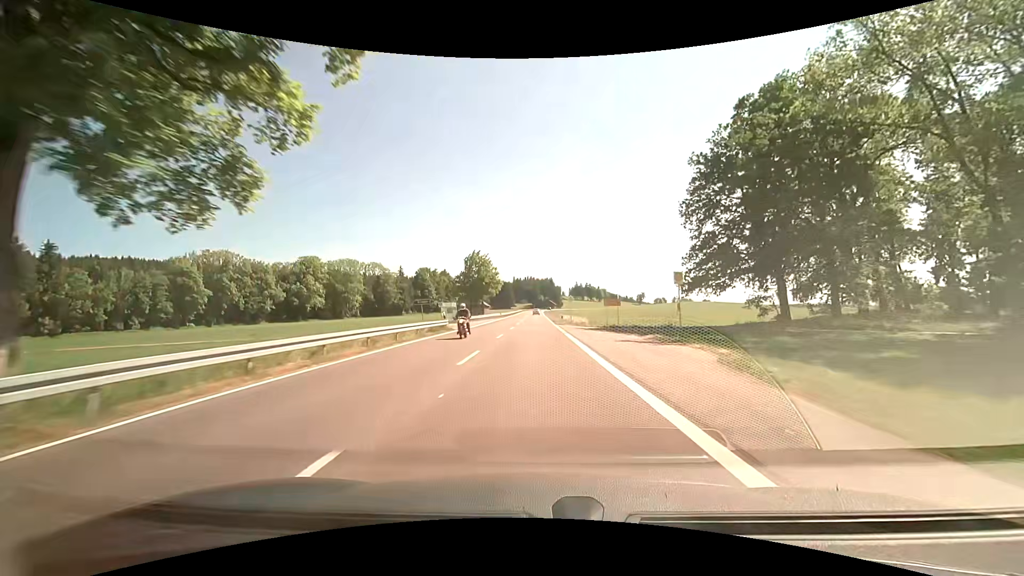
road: primary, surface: asphalt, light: Day
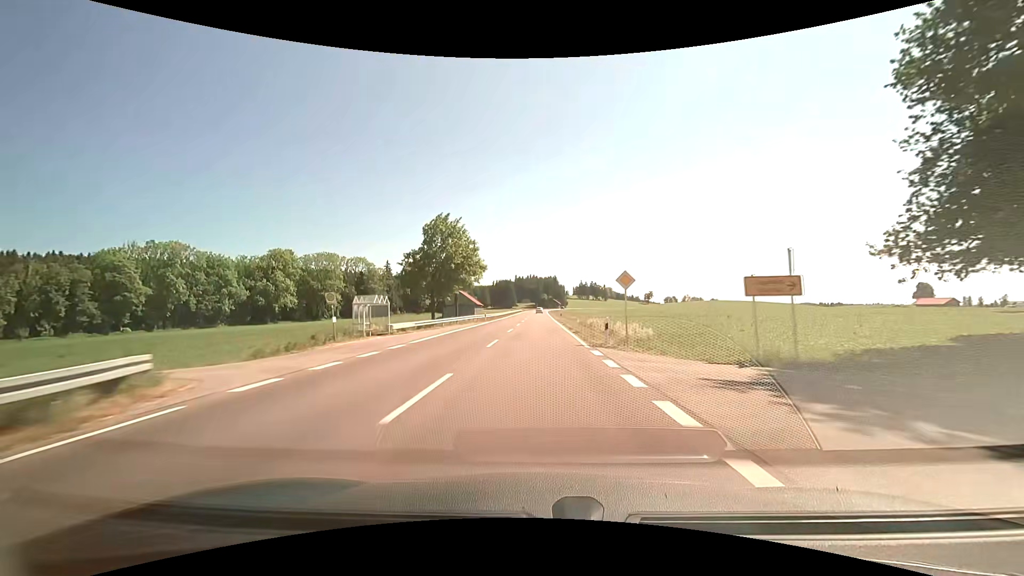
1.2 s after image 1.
(-0.2, +30.5) m; -1°
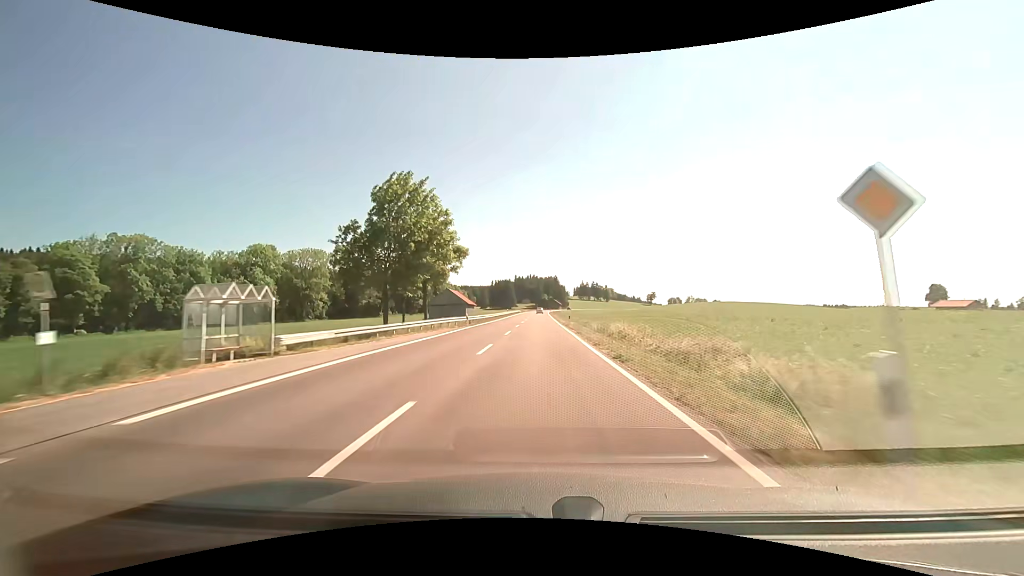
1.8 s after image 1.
(0.0, +15.2) m; 0°
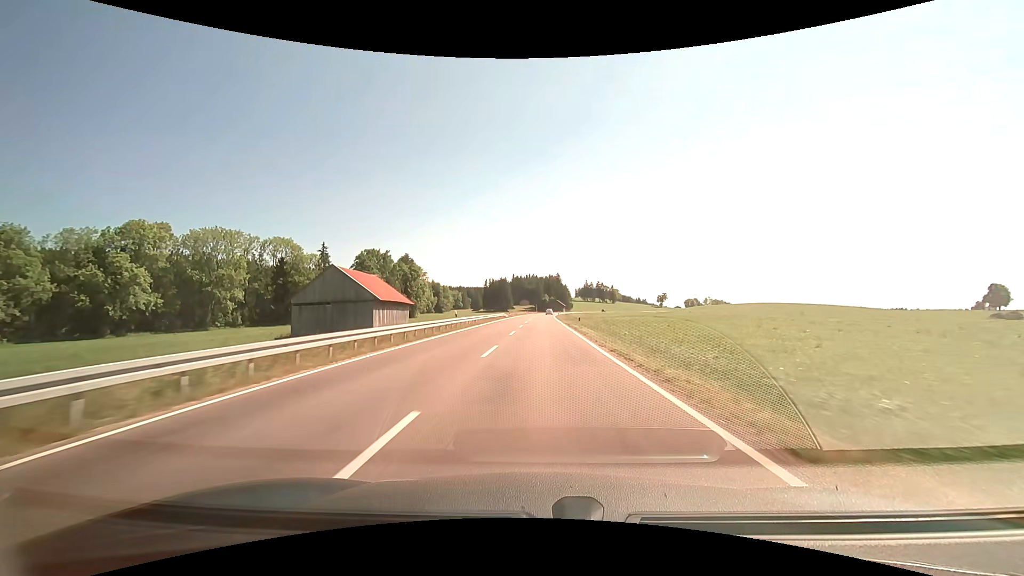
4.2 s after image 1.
(-0.5, +60.6) m; -1°
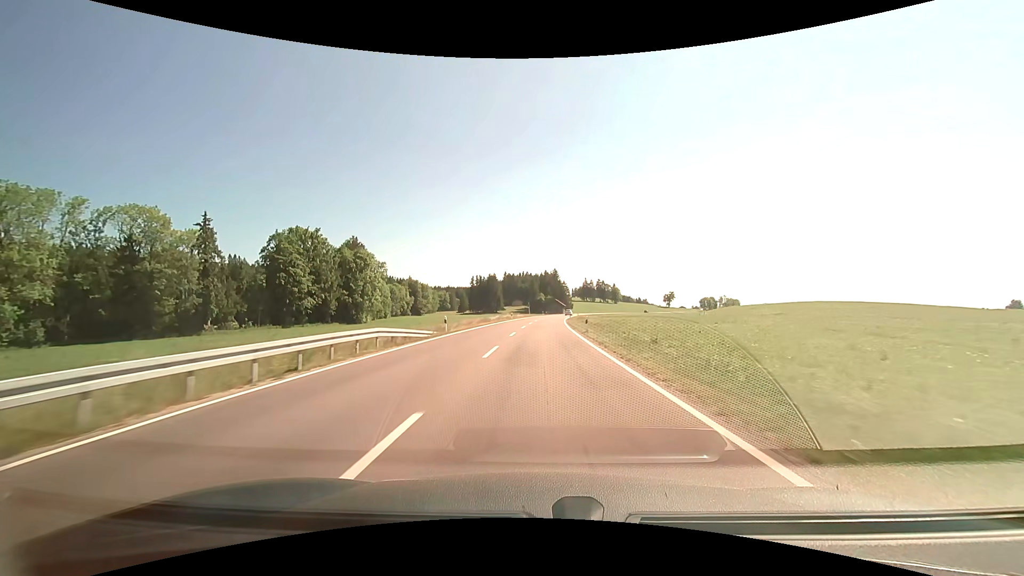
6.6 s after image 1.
(+0.5, +60.1) m; +1°
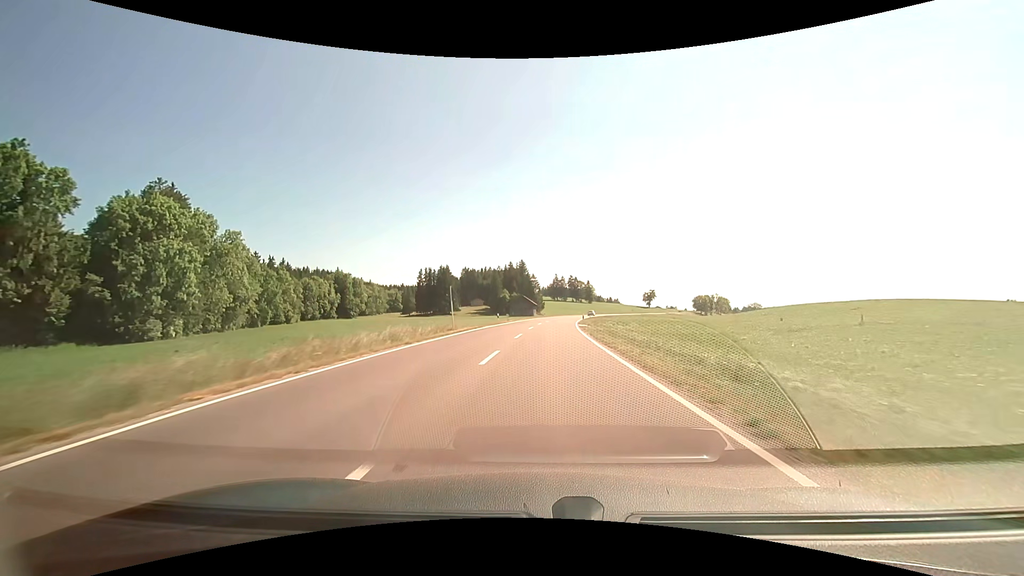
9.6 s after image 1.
(+1.0, +74.3) m; +3°
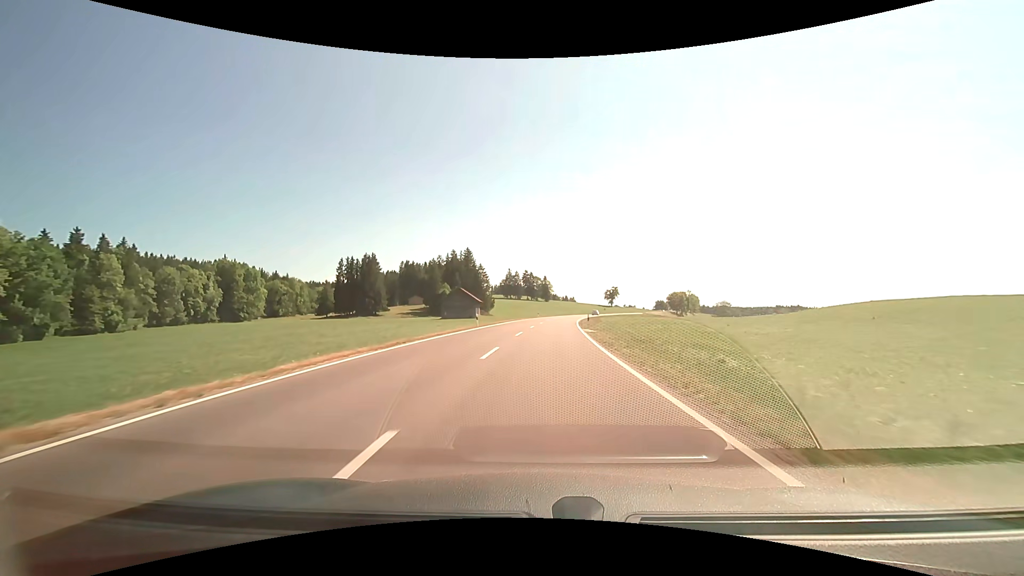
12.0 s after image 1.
(+2.4, +58.7) m; +5°
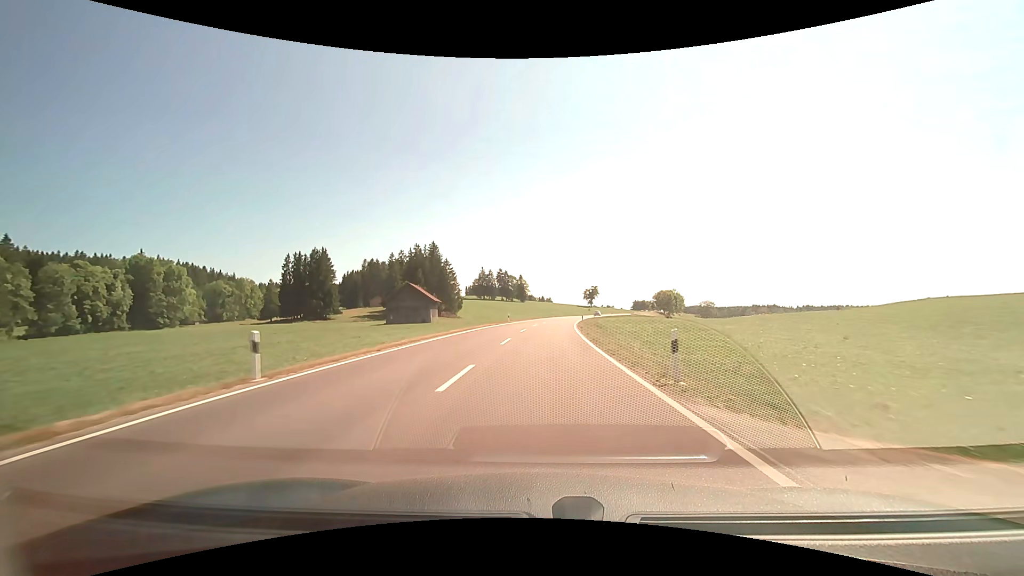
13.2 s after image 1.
(+0.6, +29.2) m; +3°
(0, +10) (0, +20) (+1, +30) (+1, +40) (+2, +50) (+3, +60) (+4, +70) (+5, +80) (+7, +90) (+8, +100) m
